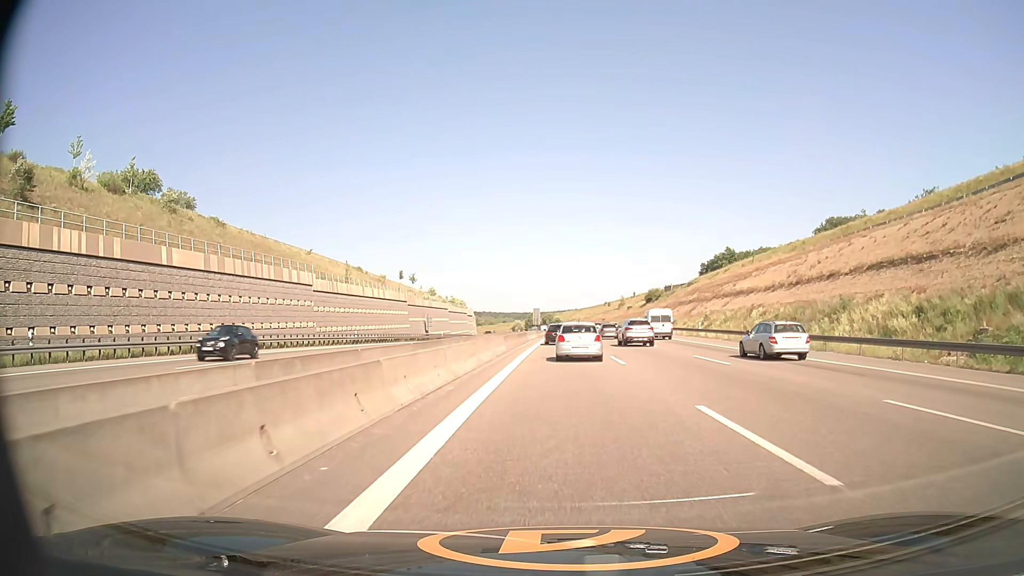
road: motorway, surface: asphalt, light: Day
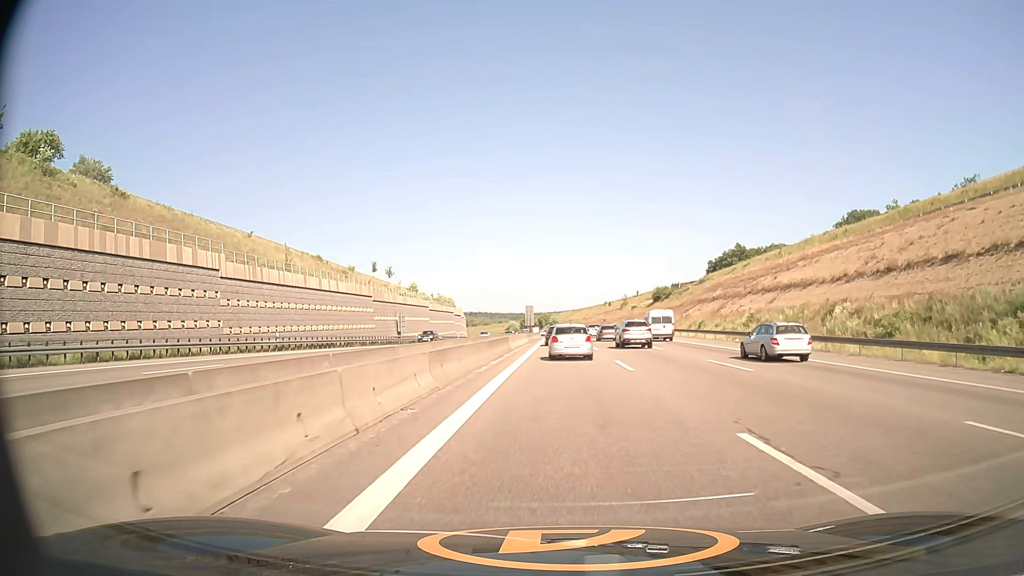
(+0.1, +20.3) m; 0°
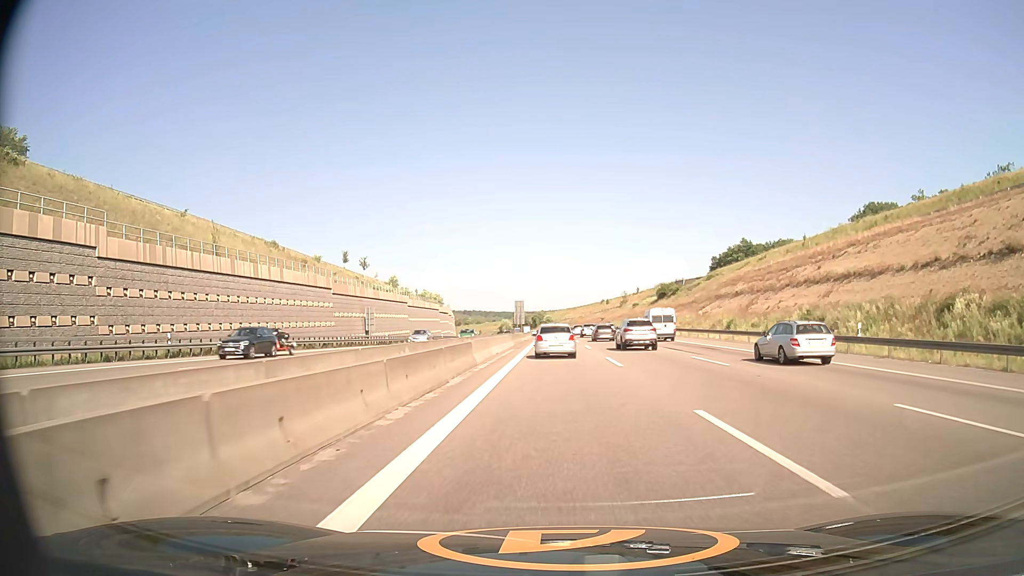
(+0.1, +15.4) m; 0°
(0, +10) (0, +20) (0, +30) (0, +40) (0, +50) (0, +60) (0, +70) (0, +80) (0, +90) (0, +100) m
